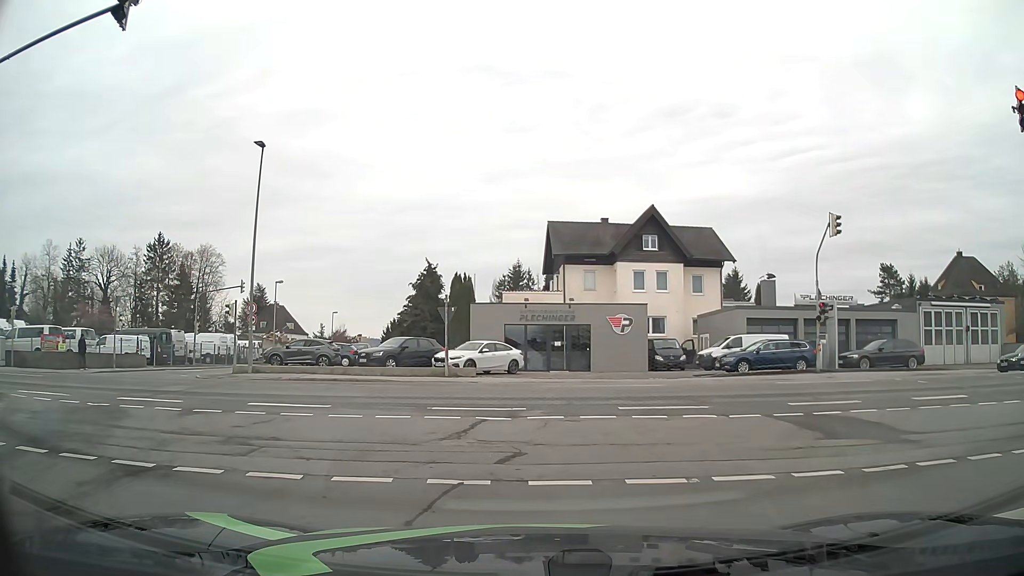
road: residential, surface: asphalt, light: Day
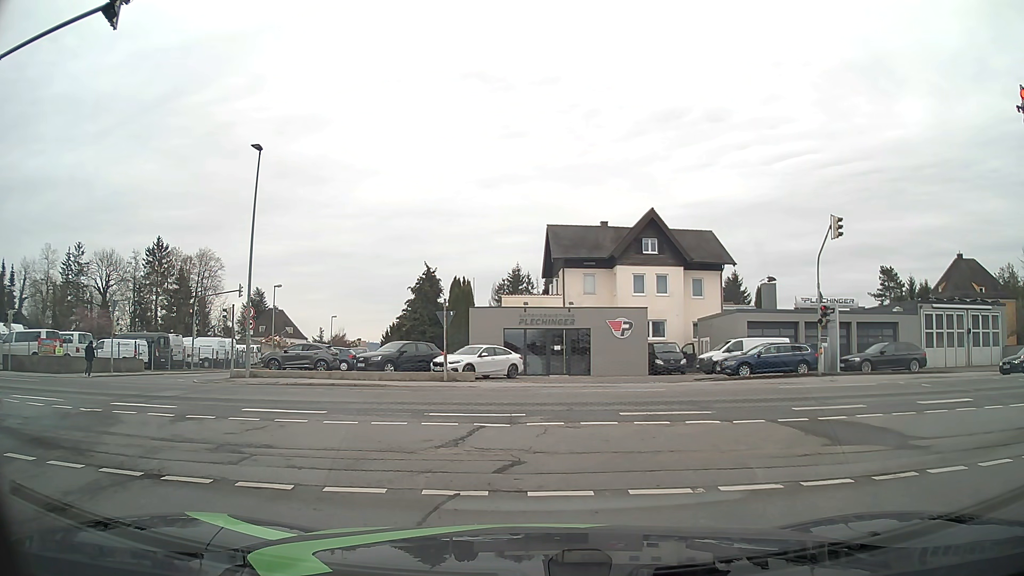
(0.0, +0.3) m; 0°
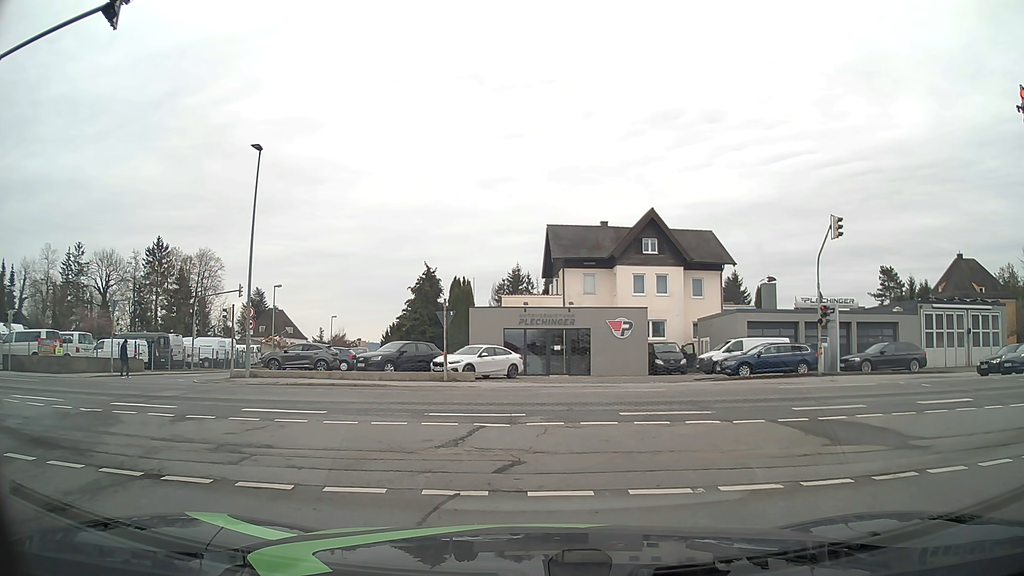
(0.0, 0.0) m; 0°
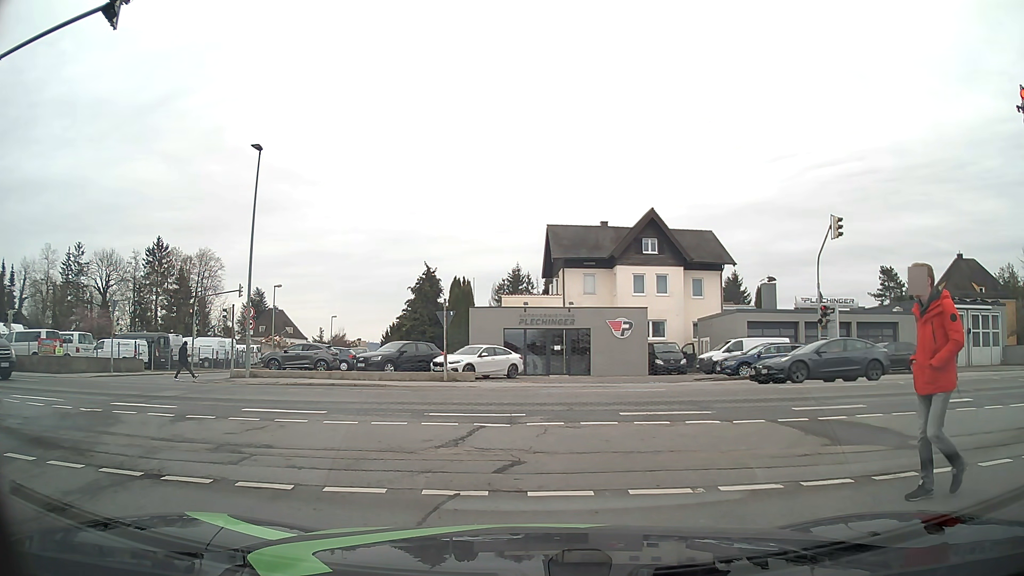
(0.0, 0.0) m; 0°
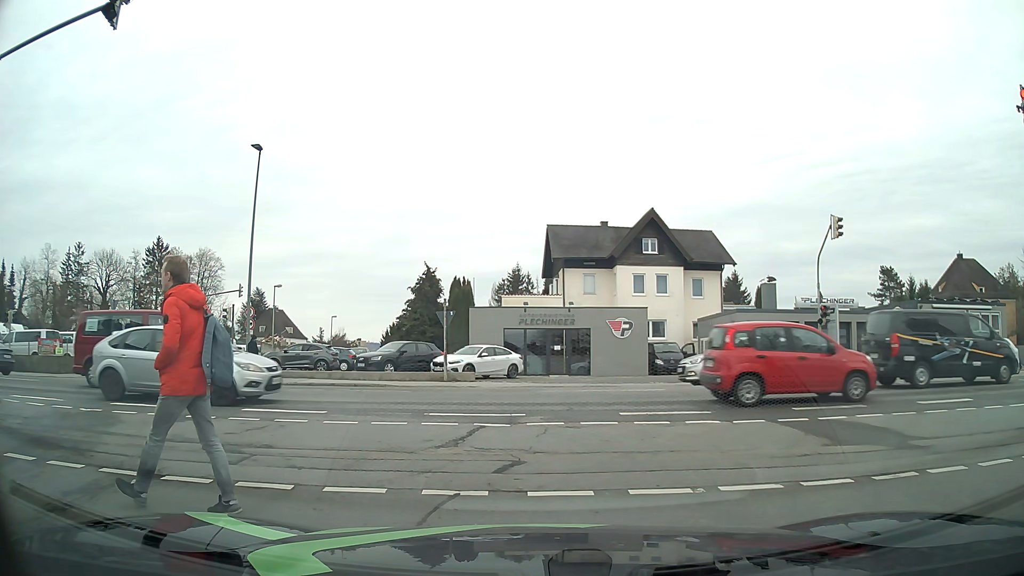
(0.0, 0.0) m; 0°
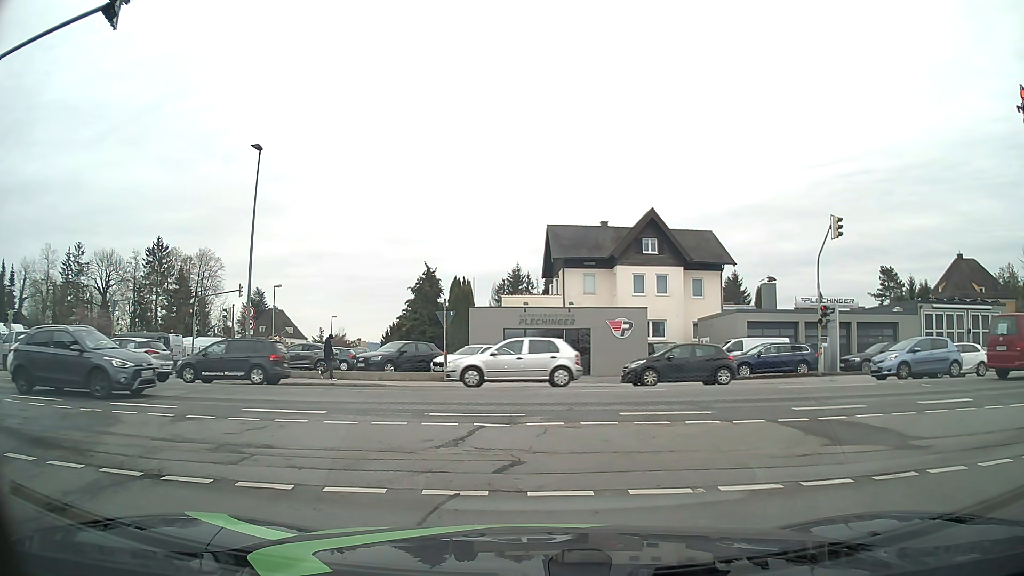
(0.0, 0.0) m; 0°
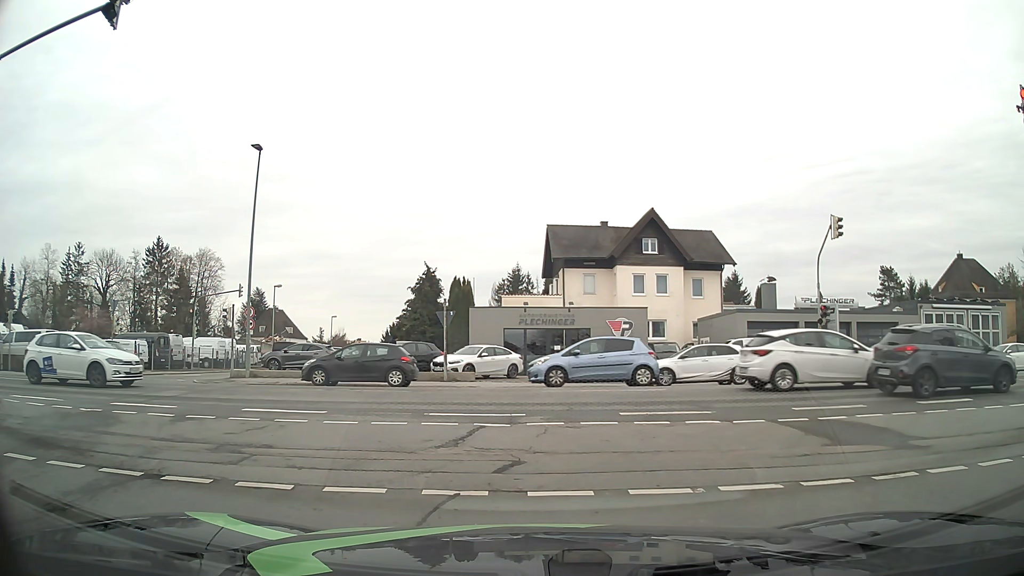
(0.0, 0.0) m; 0°
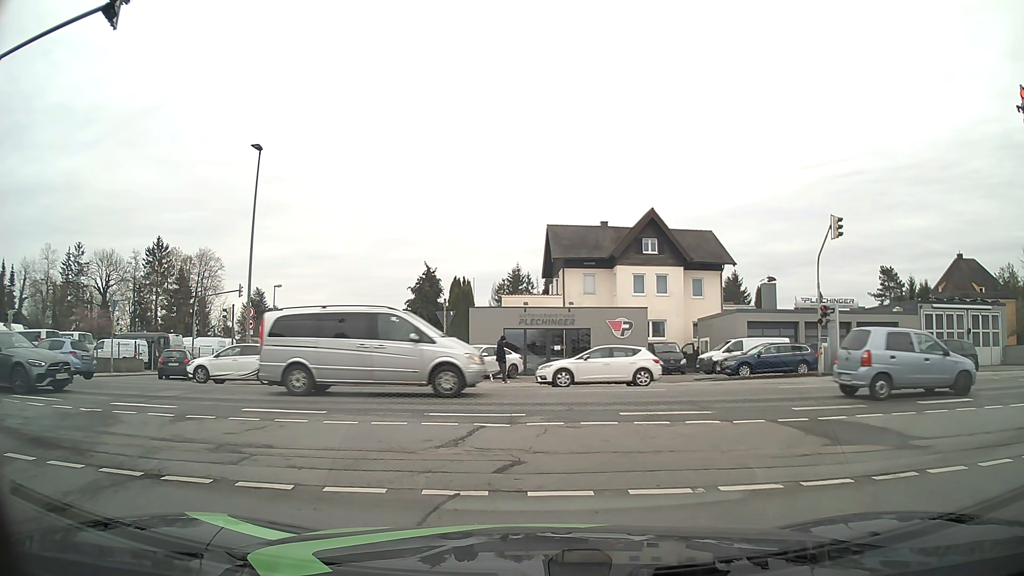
(0.0, 0.0) m; 0°
